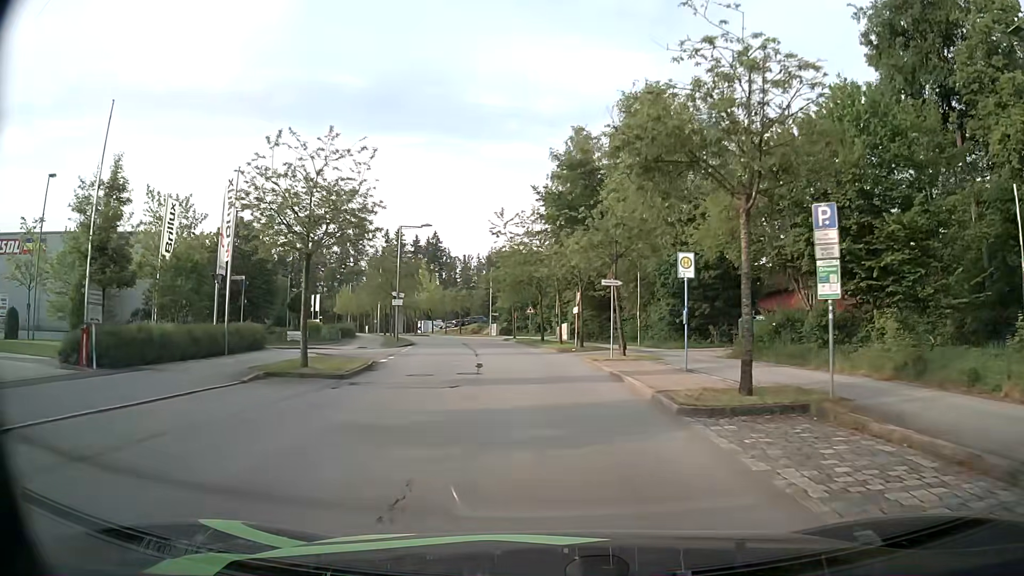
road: residential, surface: asphalt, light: Day
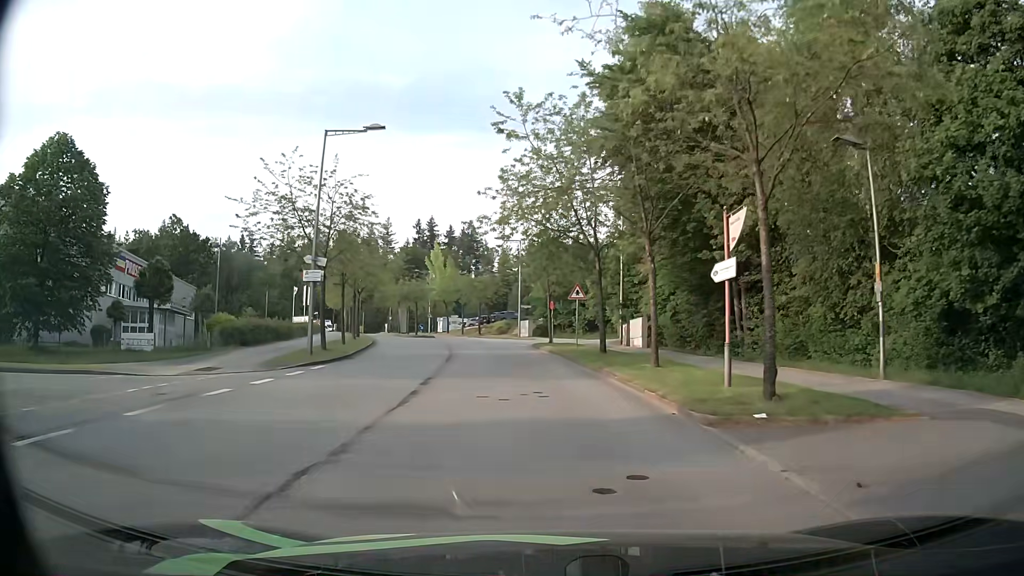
(-0.7, +26.3) m; -4°
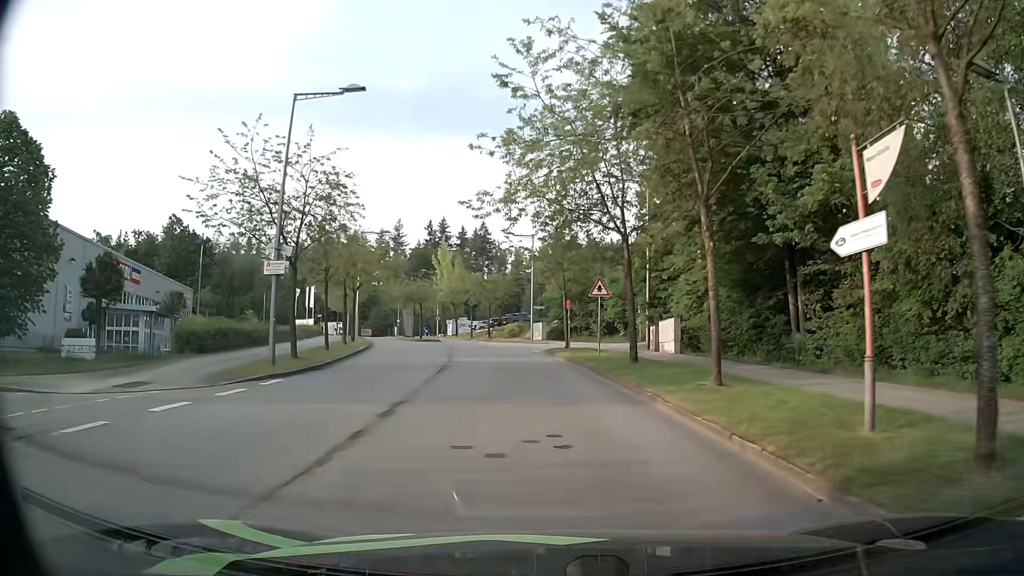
(0.0, +5.1) m; -1°
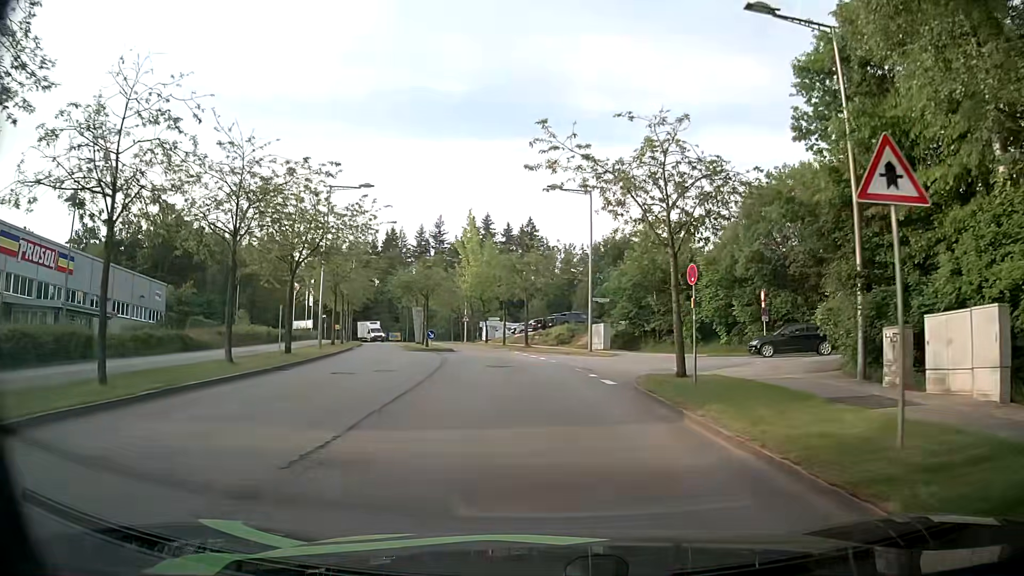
(-0.8, +19.9) m; -4°
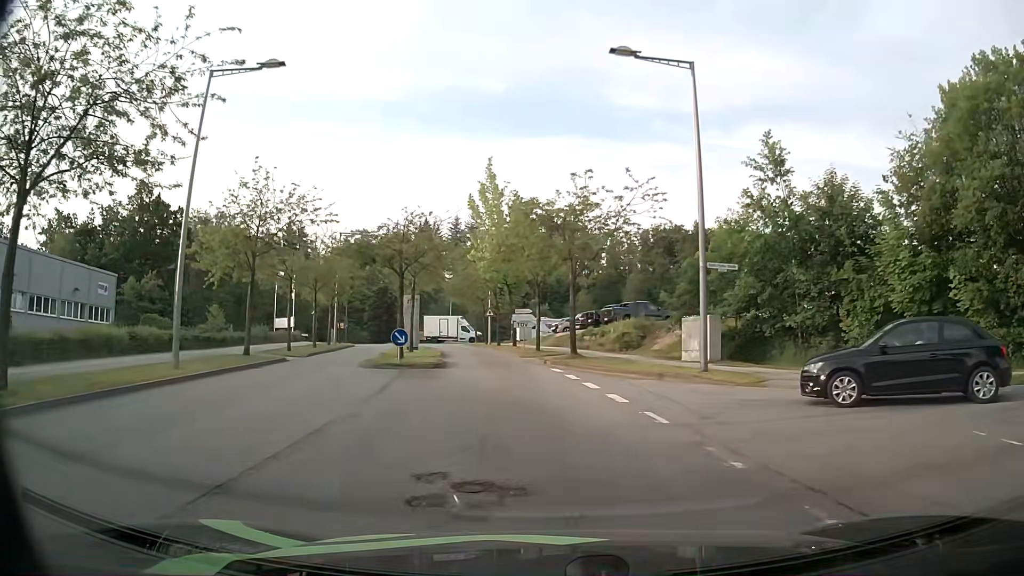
(-0.6, +18.6) m; -4°
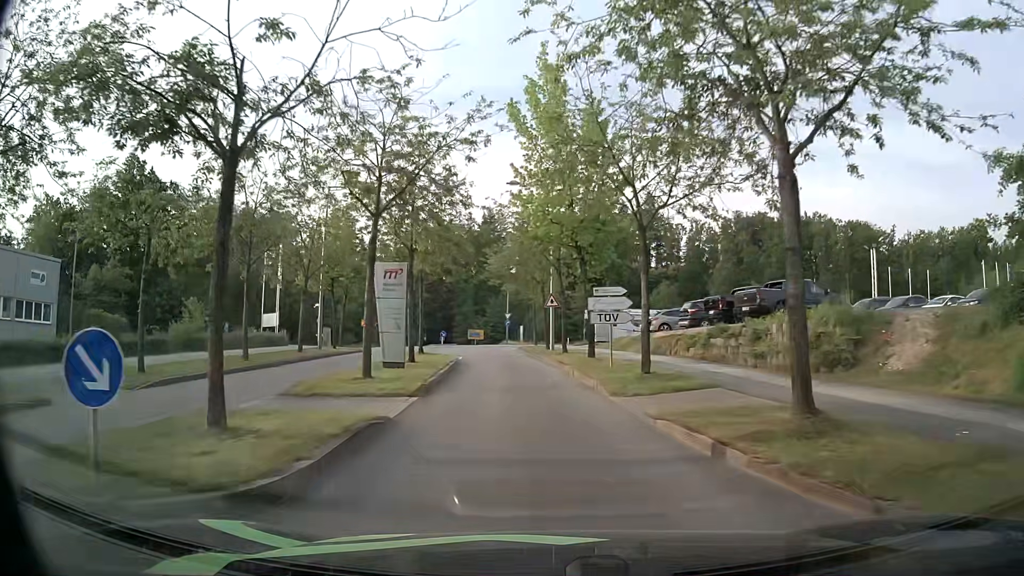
(-0.8, +18.4) m; -6°
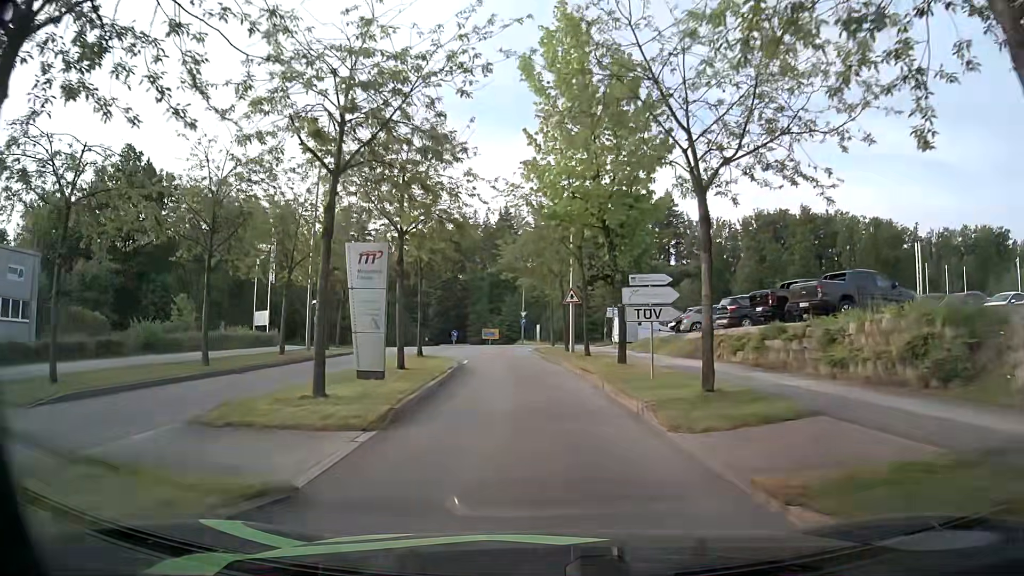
(0.0, +4.4) m; -1°
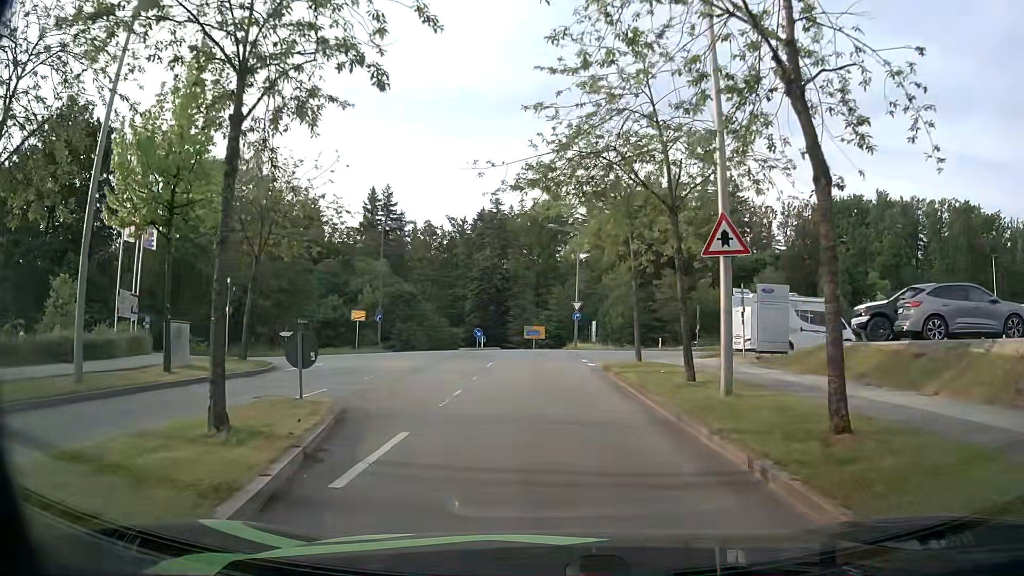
(-0.9, +20.0) m; -5°
